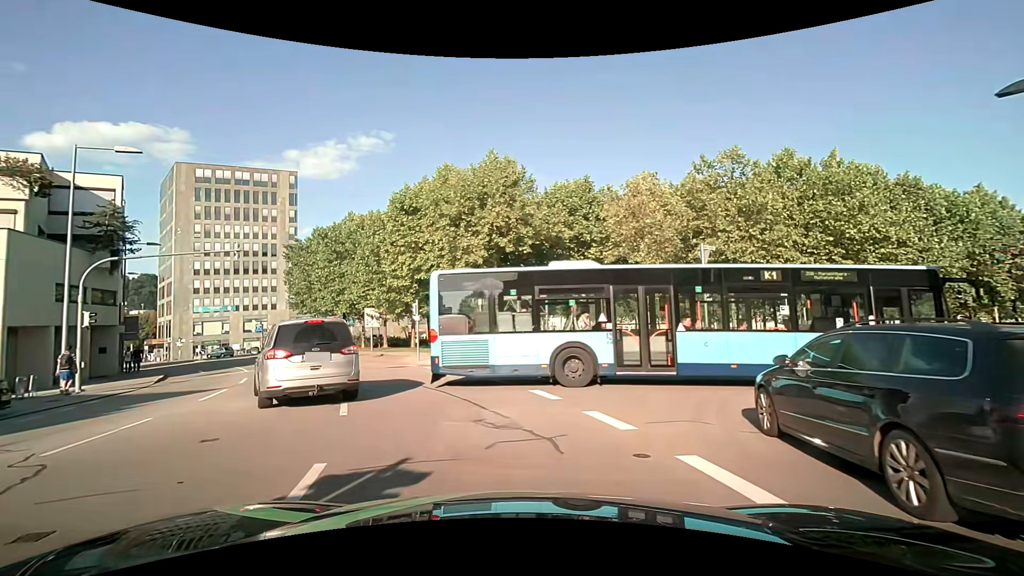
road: tertiary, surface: asphalt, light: Day
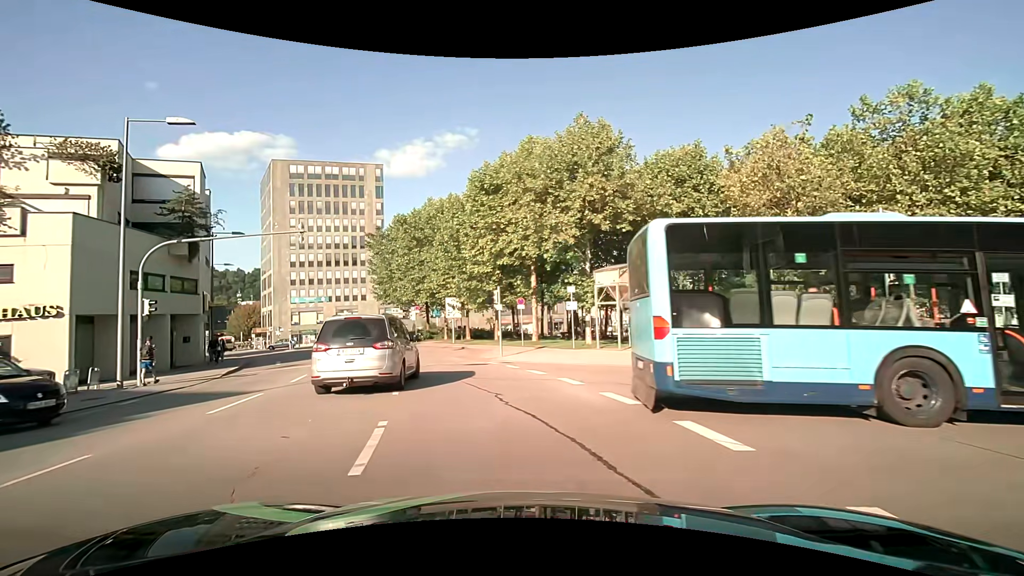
(-0.4, +4.2) m; -10°
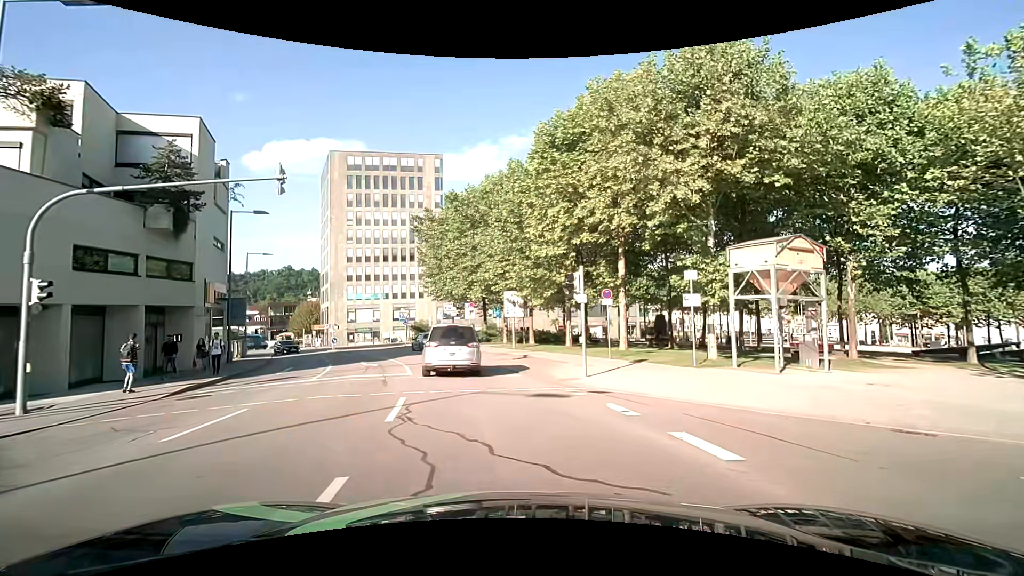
(-0.7, +8.7) m; -7°
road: residential
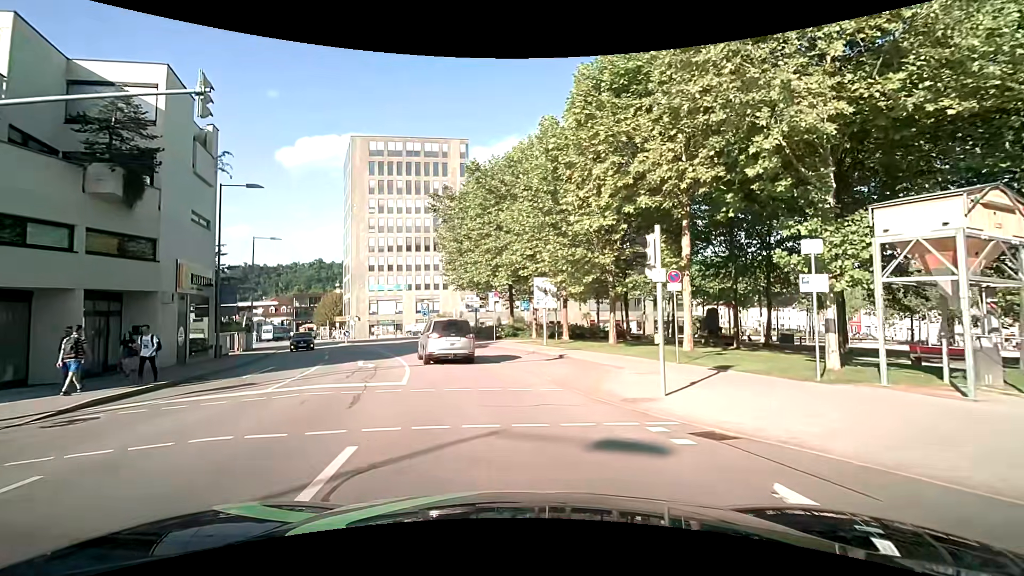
(-0.2, +5.3) m; -4°
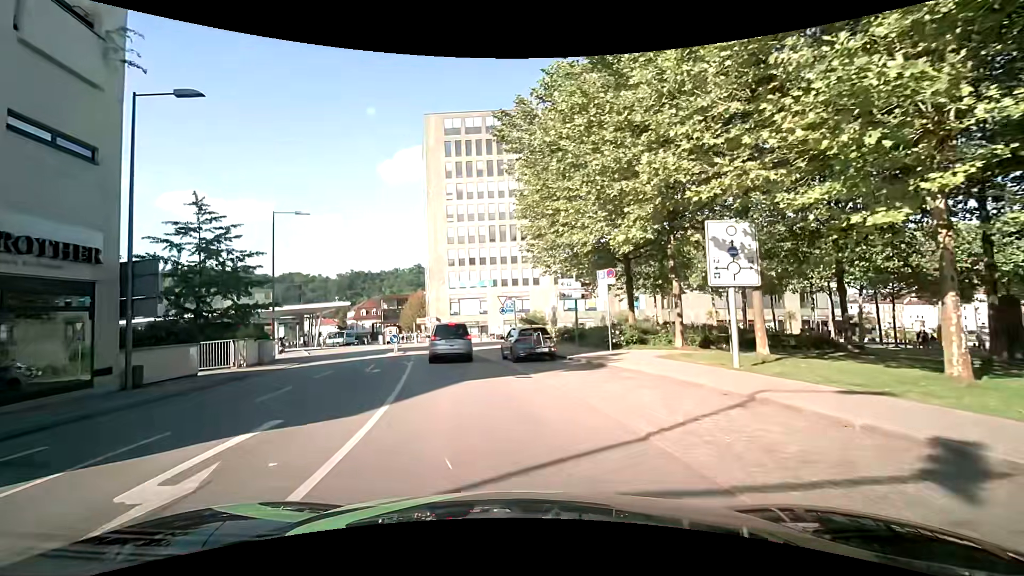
(-0.9, +14.8) m; -9°
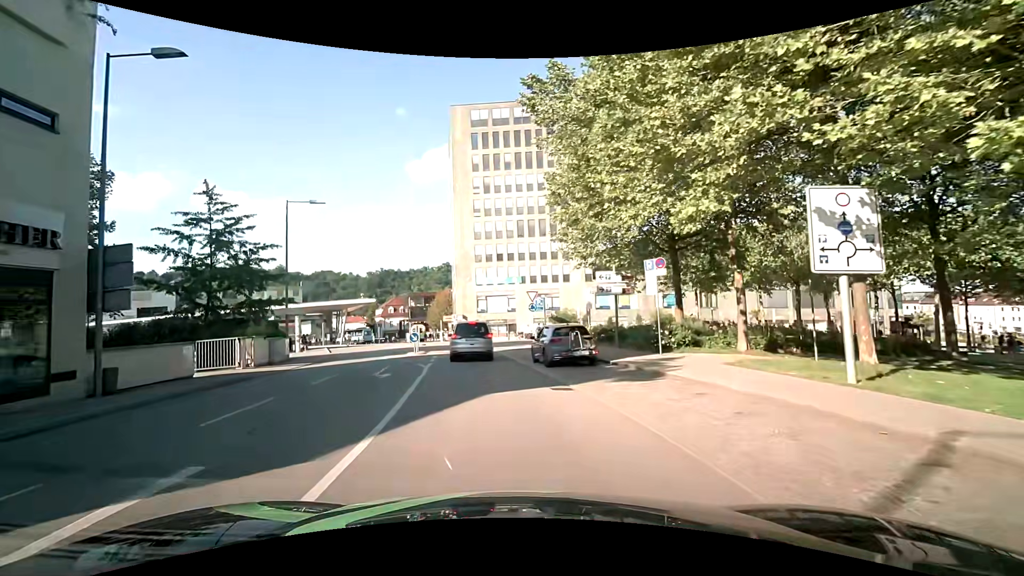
(-0.1, +3.0) m; -3°
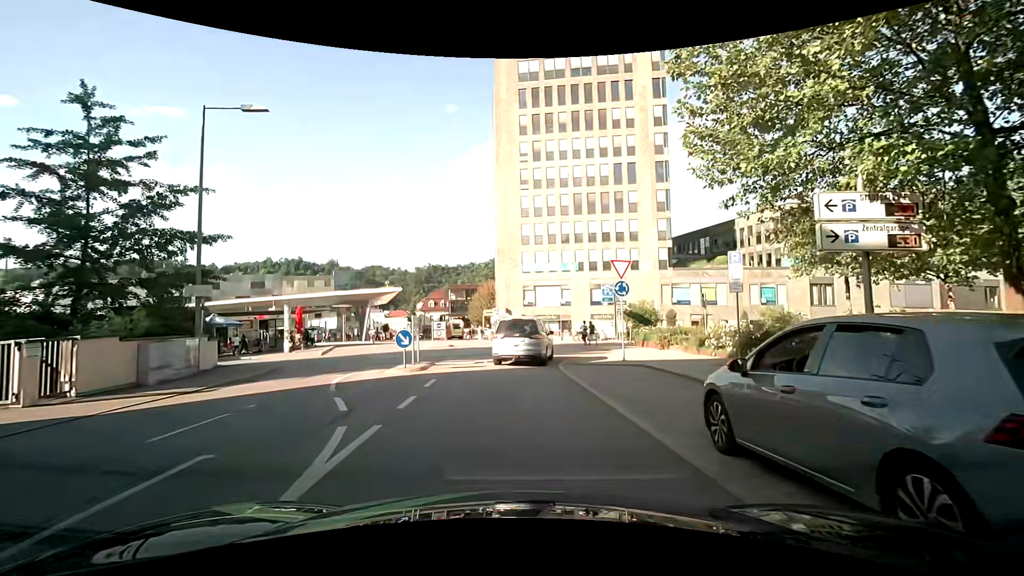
(-1.0, +13.8) m; -5°
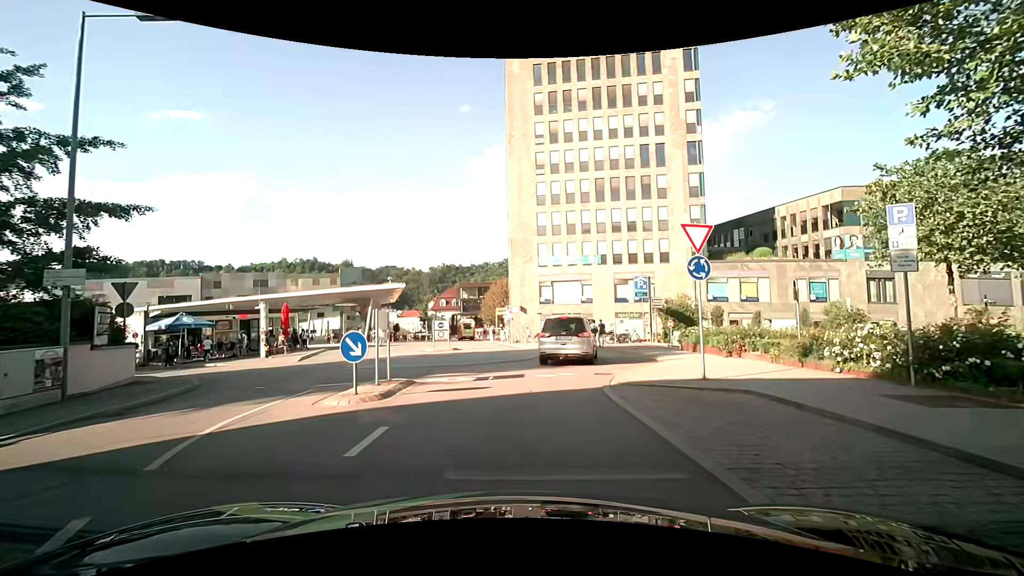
(-0.1, +6.1) m; -1°
(0, +10) (+1, +20) (-2, +29) (-11, +27) (-9, +17) (-7, +8) (-7, -2) (-7, -12) (-8, -22) (-10, -32) m
